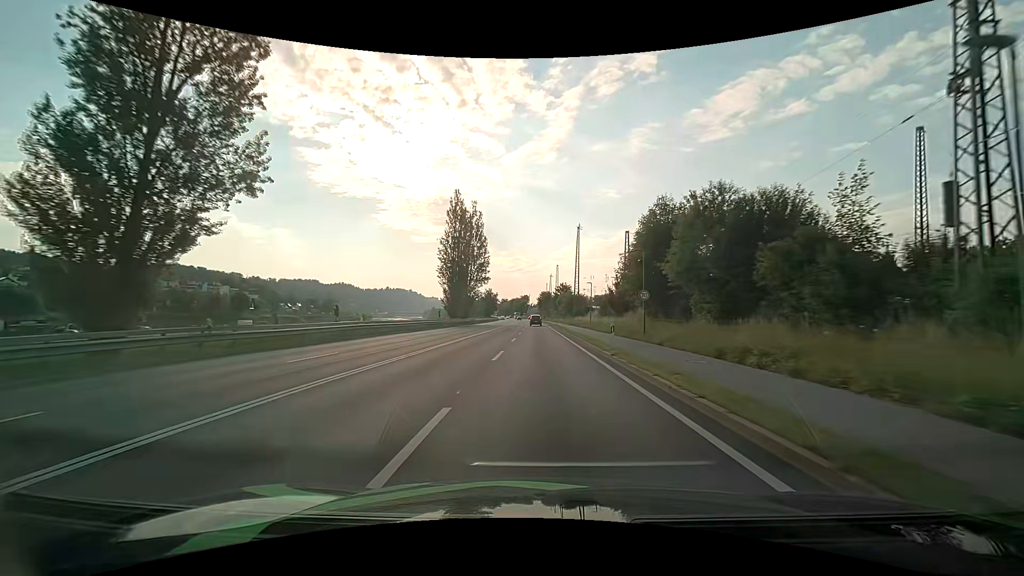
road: primary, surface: asphalt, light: Day
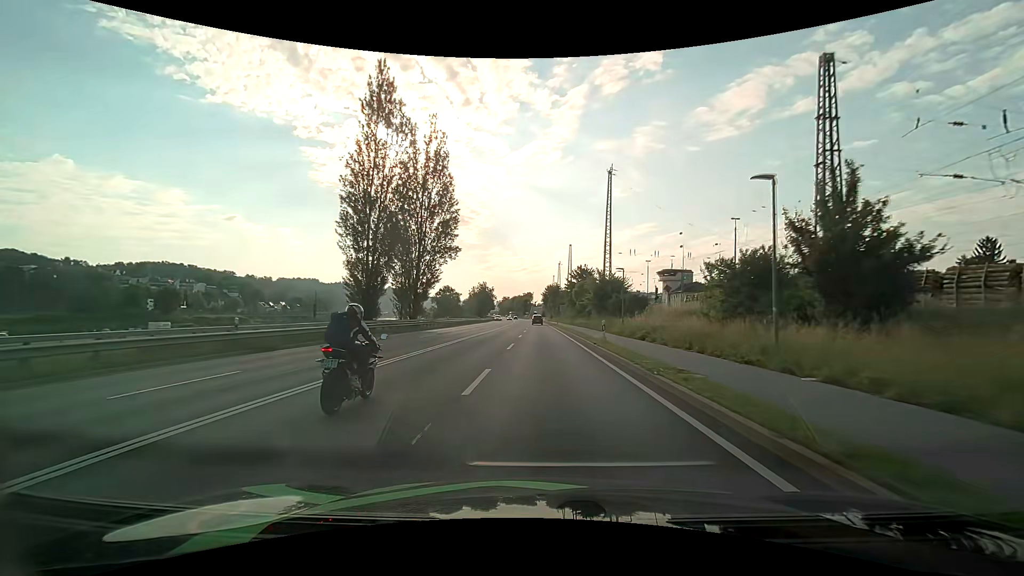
(0.0, +42.9) m; 0°
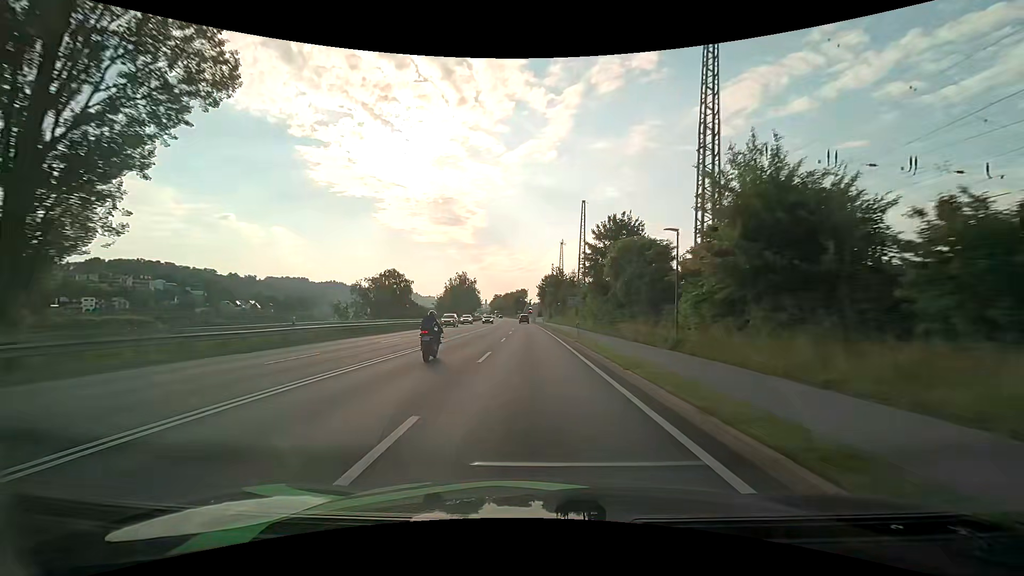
(+0.4, +42.0) m; +1°
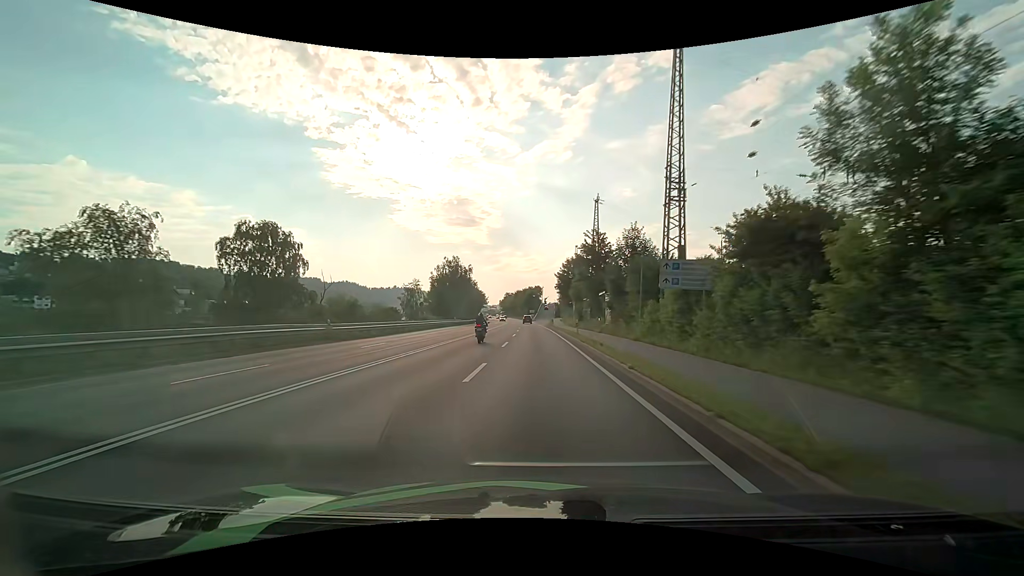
(-0.8, +40.5) m; -2°
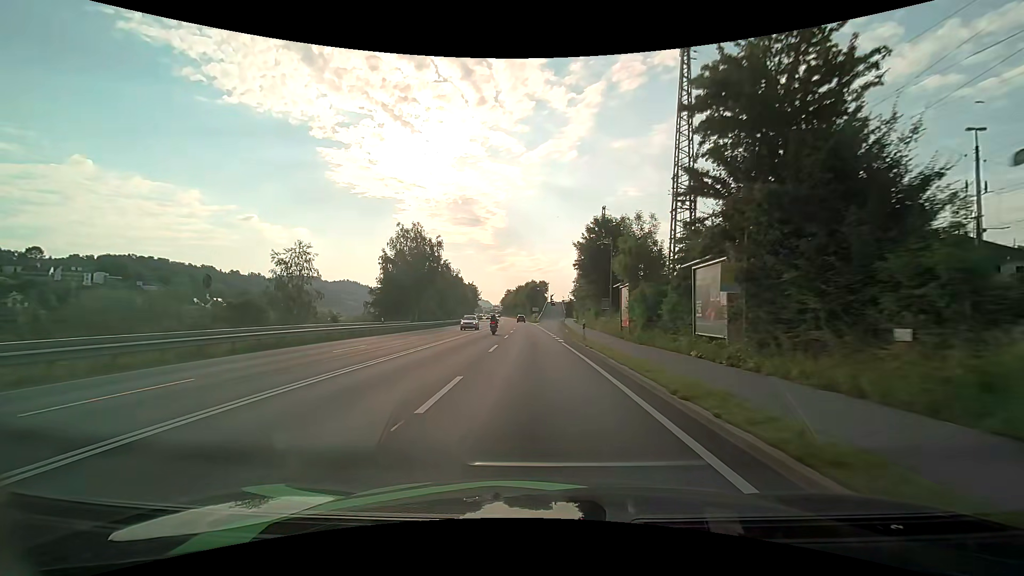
(-0.4, +39.4) m; -1°
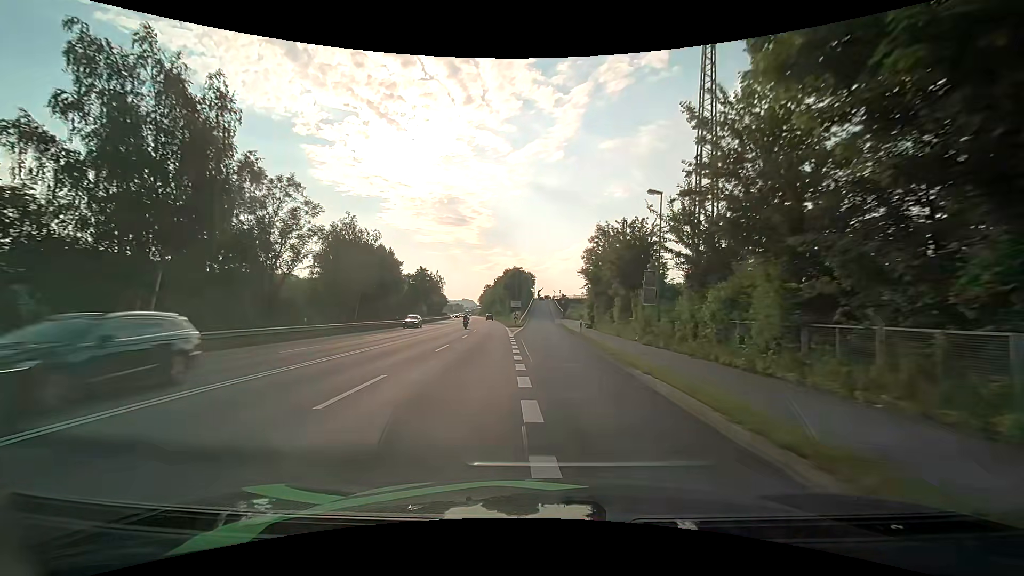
(+0.3, +48.0) m; +2°
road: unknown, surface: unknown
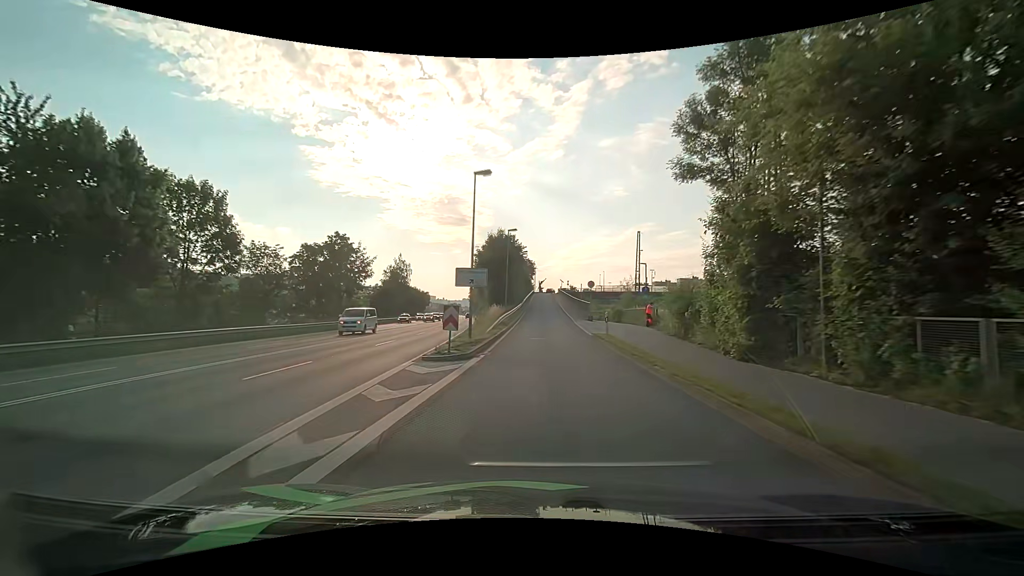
(+0.2, +44.2) m; 0°
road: unclassified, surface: asphalt
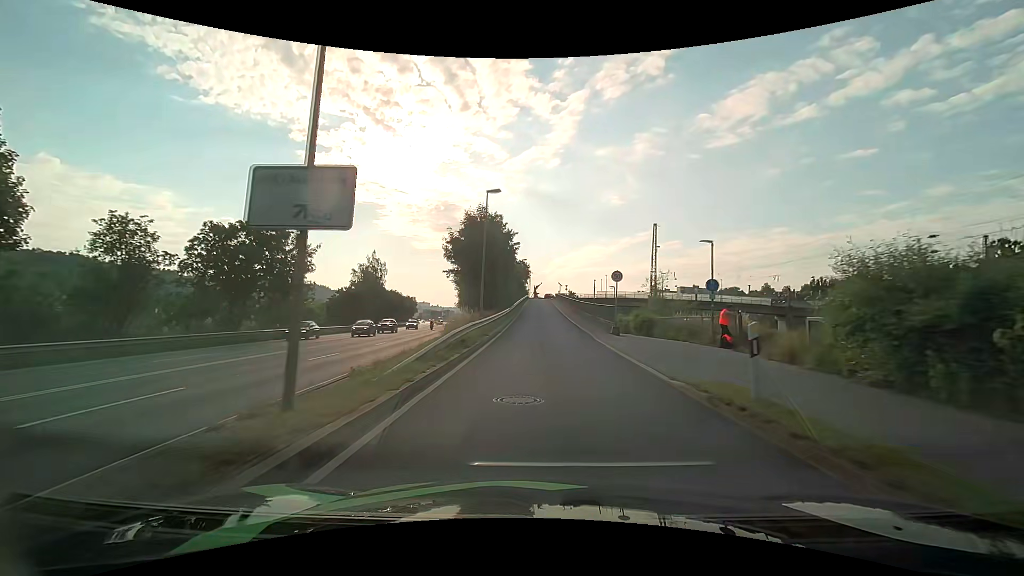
(0.0, +15.8) m; +1°
(0, +10) (0, +20) (0, +30) (0, +40) (0, +50) (0, +60) (0, +70) (0, +80) (0, +90) (0, +100) m
